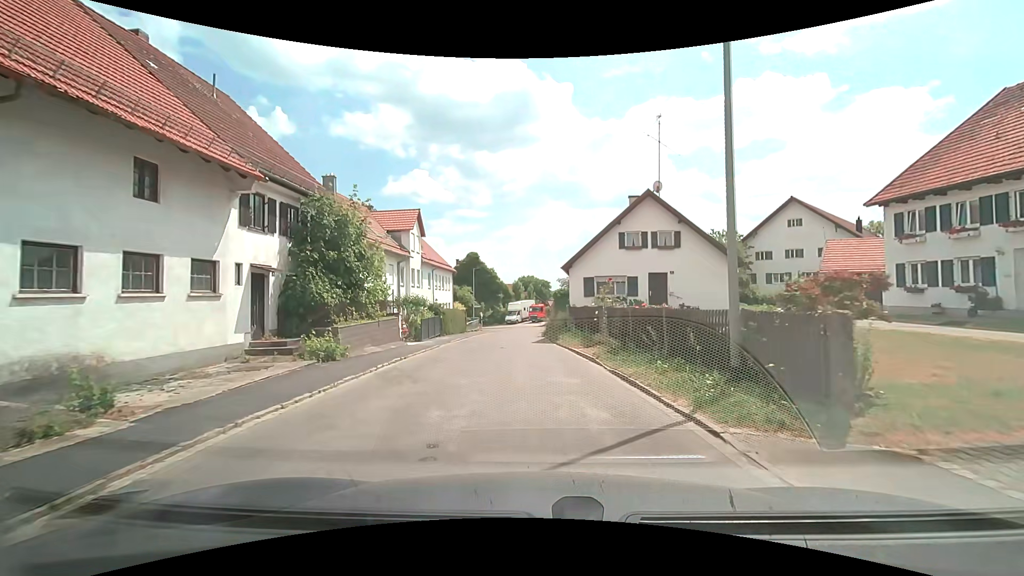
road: unclassified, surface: asphalt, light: Day
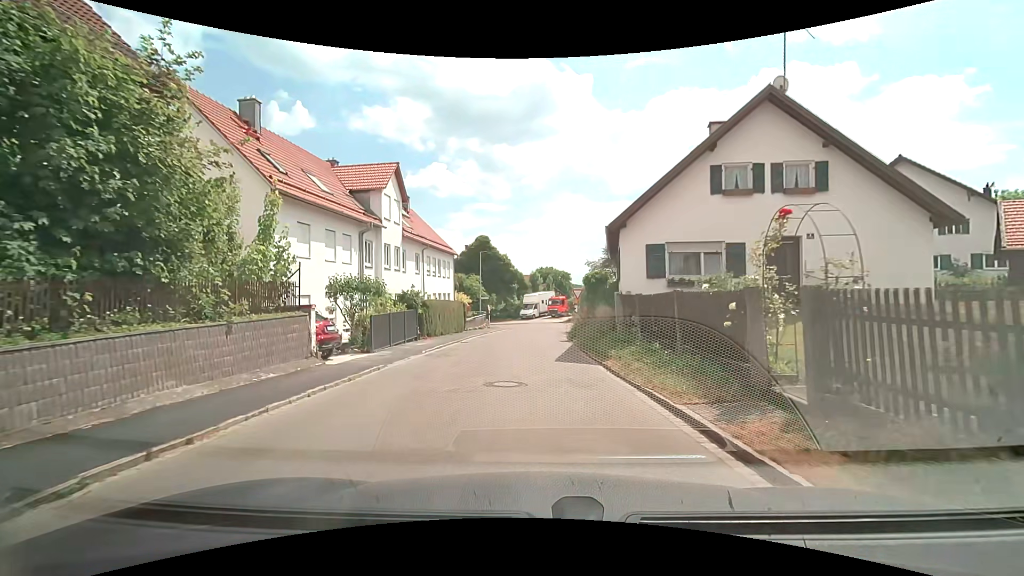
(-0.1, +11.4) m; -2°
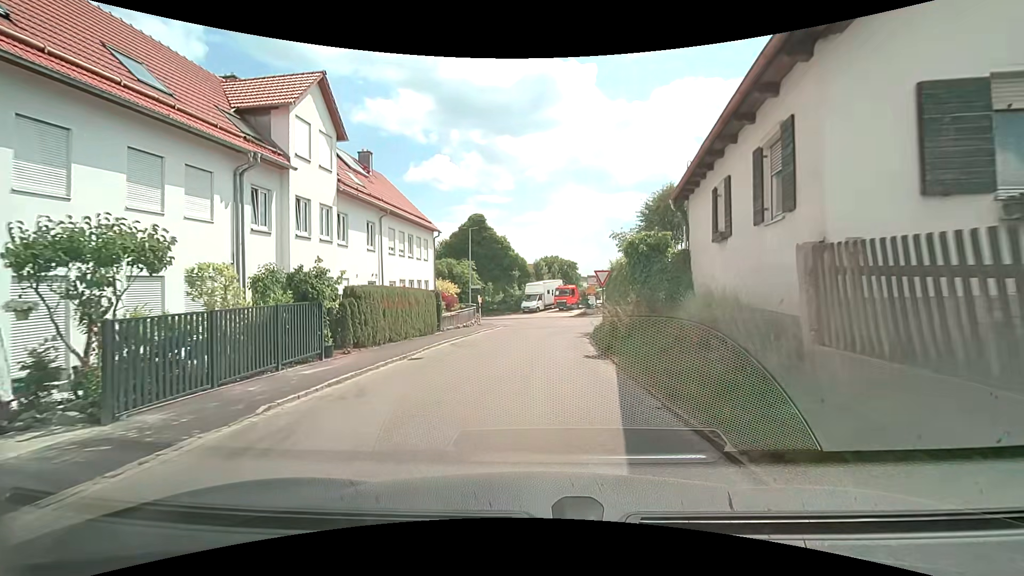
(-0.1, +10.8) m; +1°
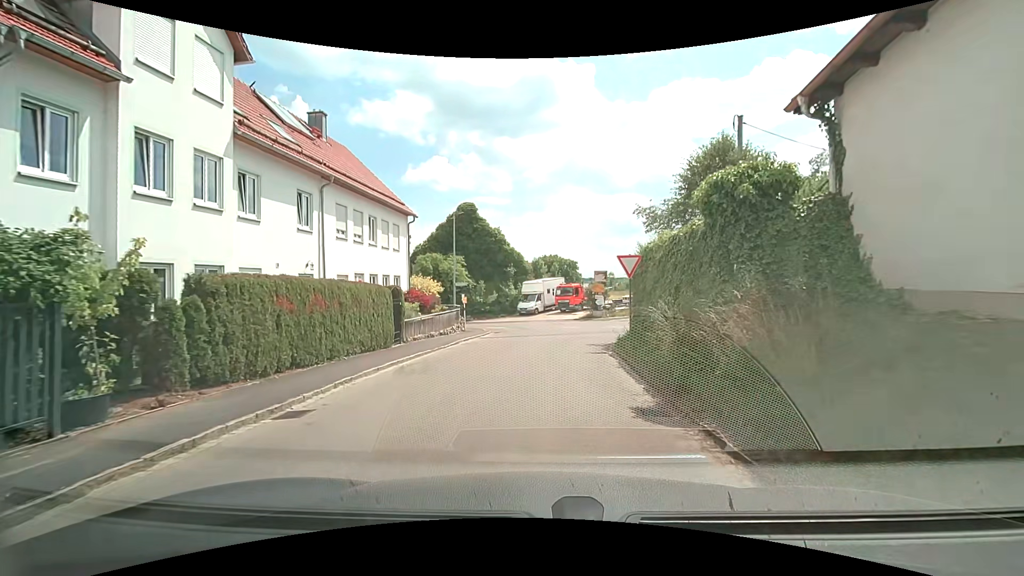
(-0.2, +7.0) m; -2°
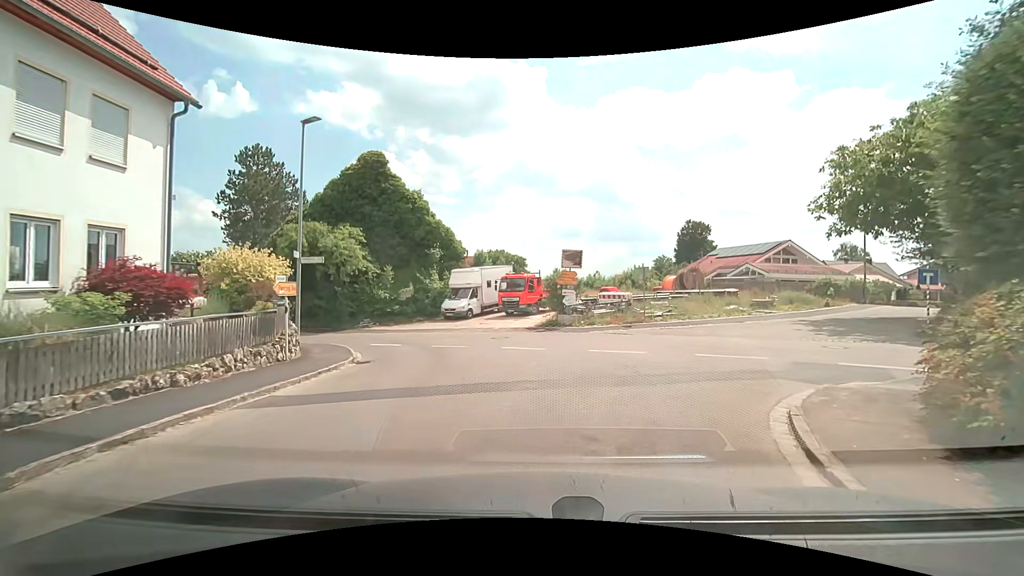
(+0.6, +15.9) m; +6°
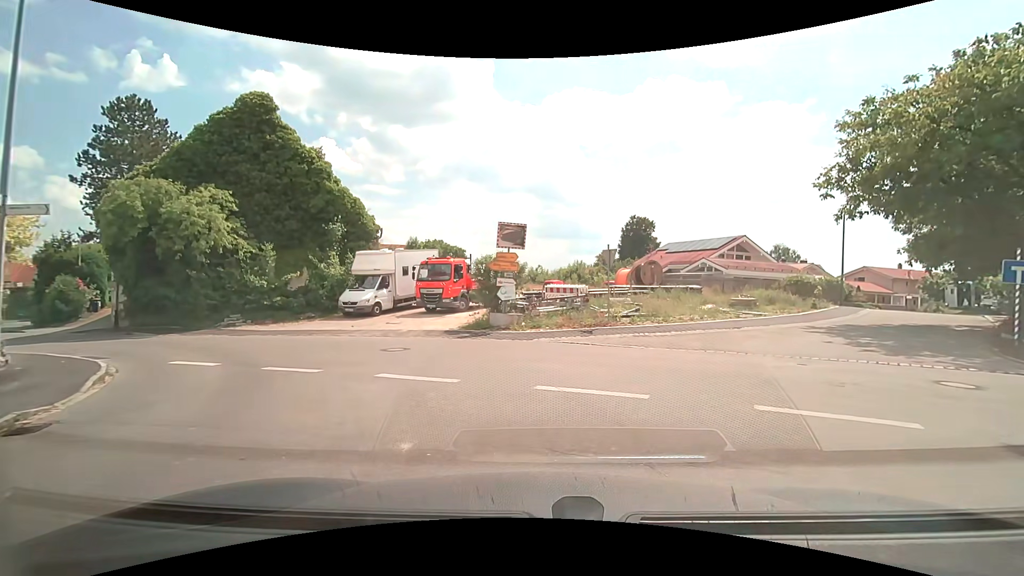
(+0.4, +7.0) m; +7°
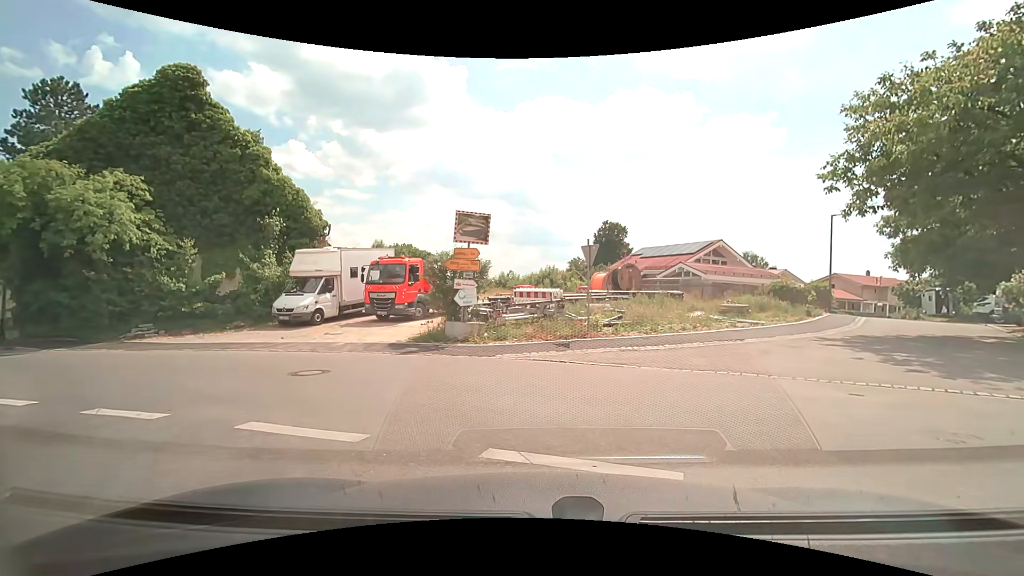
(+0.1, +2.9) m; +3°
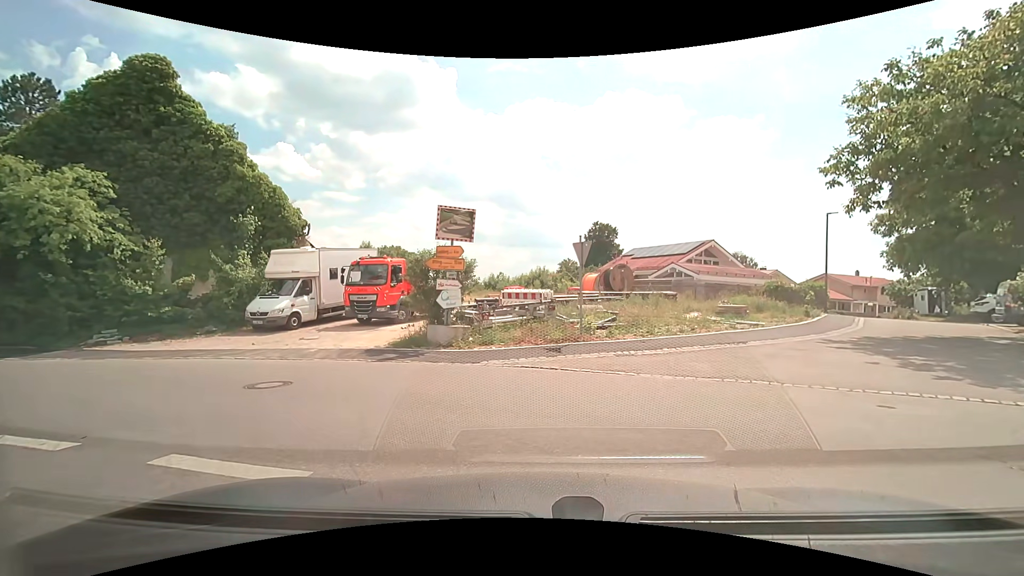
(0.0, +1.0) m; 0°
(-3, +9) (-12, +14) (-21, +17) (-30, +21) (-39, +26) (-46, +33) (-52, +41) (-56, +50) (-59, +60) (-64, +69) m
